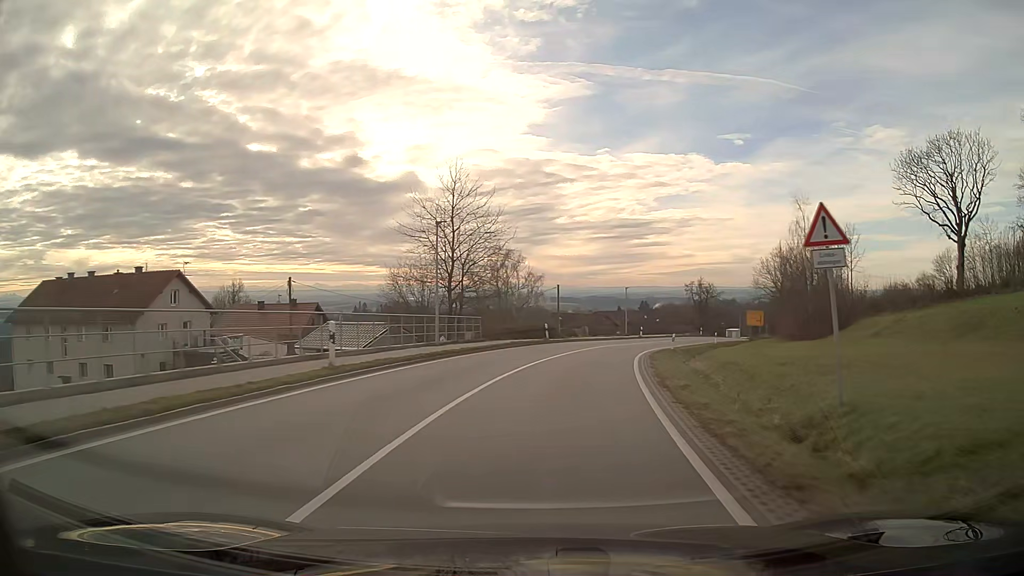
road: secondary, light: Day
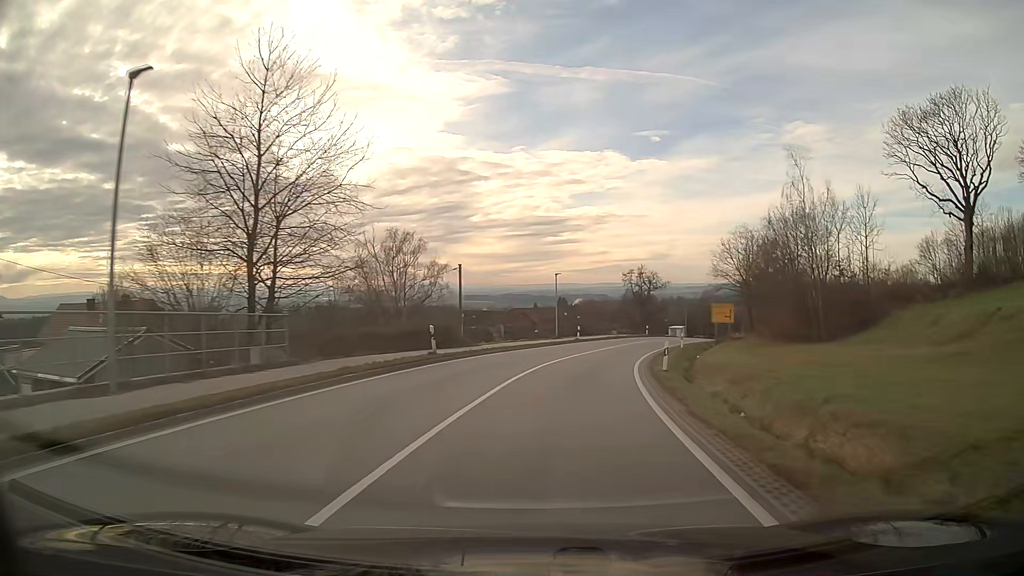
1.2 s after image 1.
(+1.1, +18.5) m; +7°
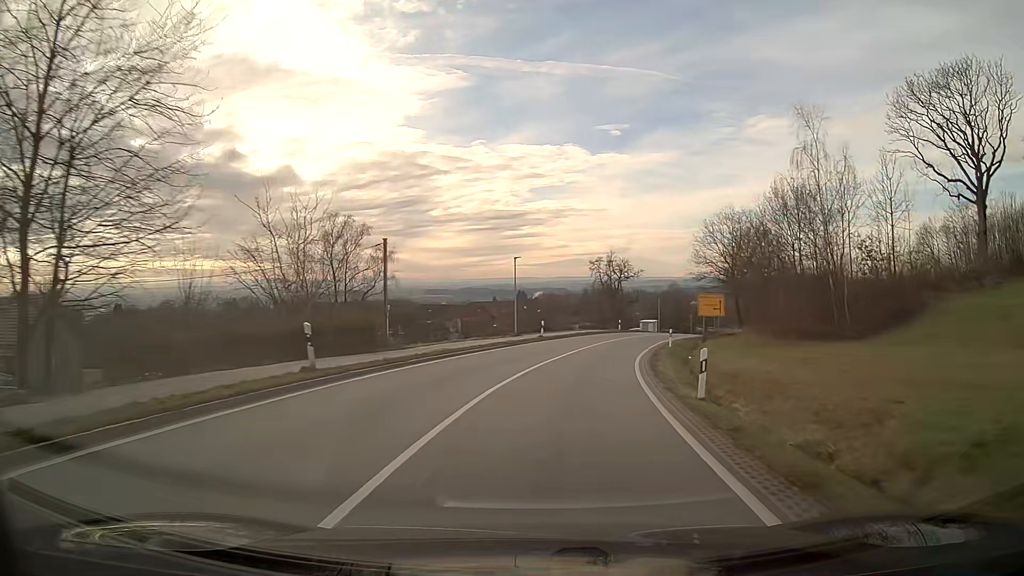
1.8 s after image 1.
(+0.3, +9.2) m; +4°
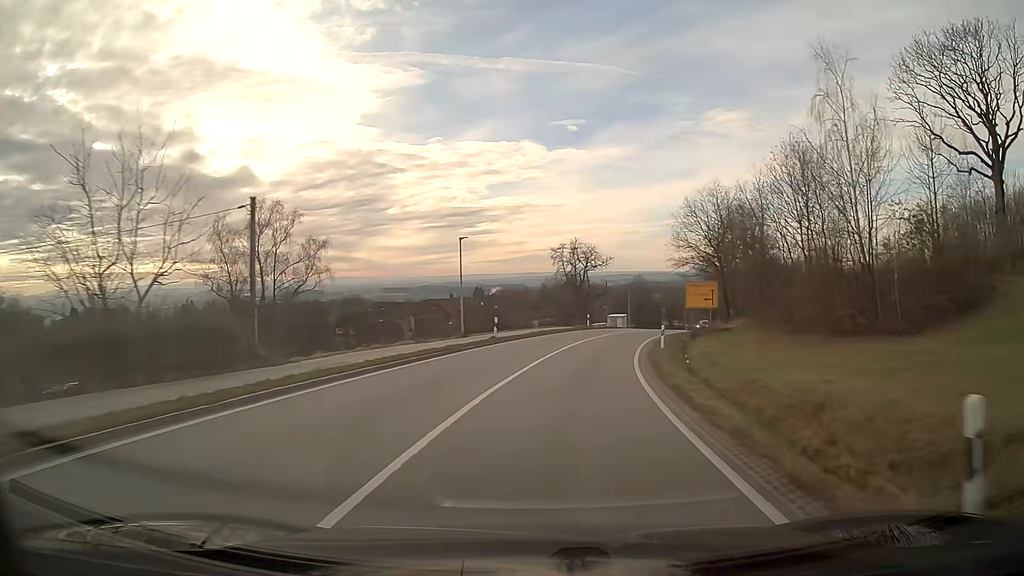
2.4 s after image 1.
(+0.3, +9.3) m; +4°
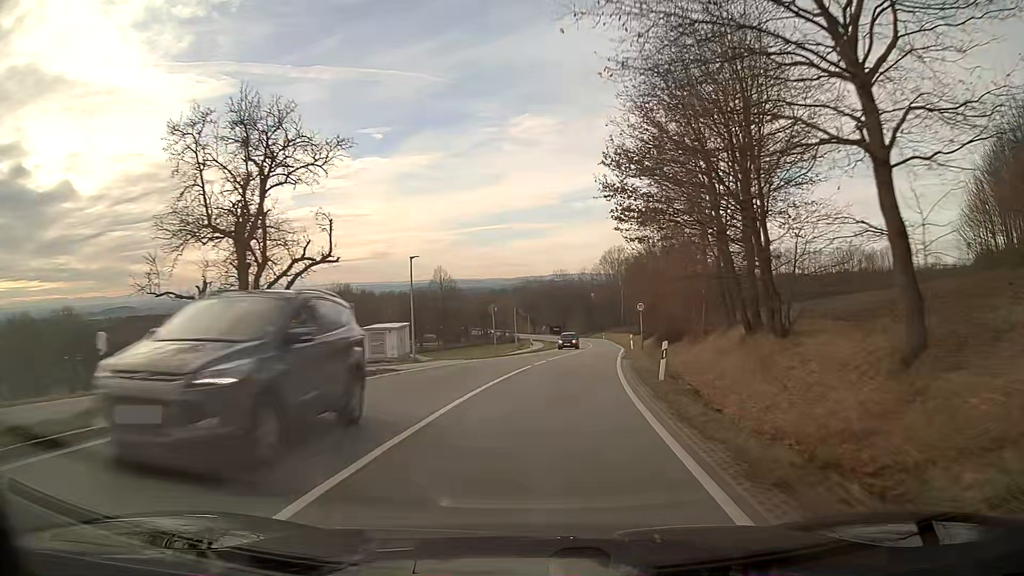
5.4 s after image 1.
(+6.9, +46.4) m; +16°
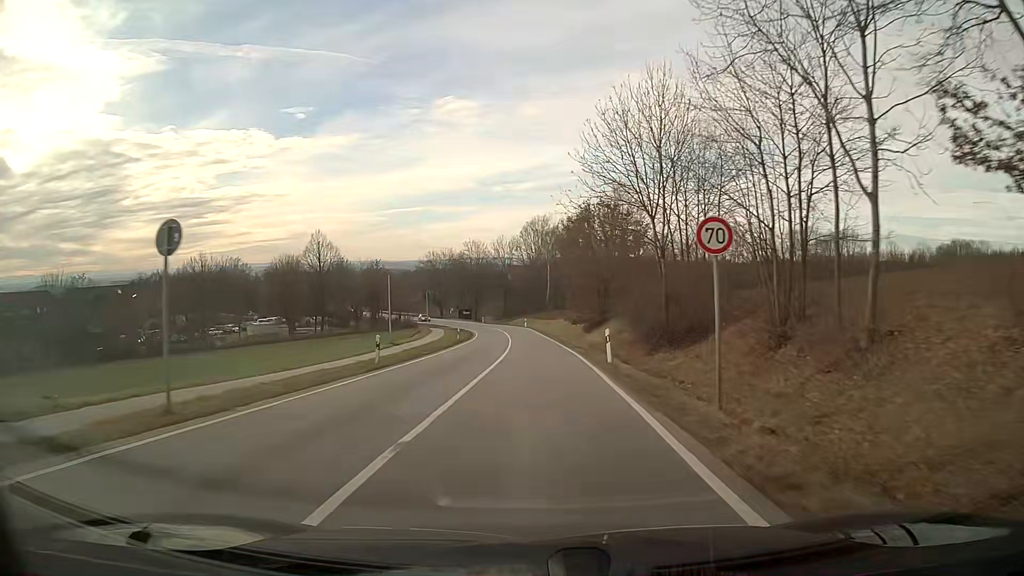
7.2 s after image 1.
(+1.7, +29.2) m; +6°
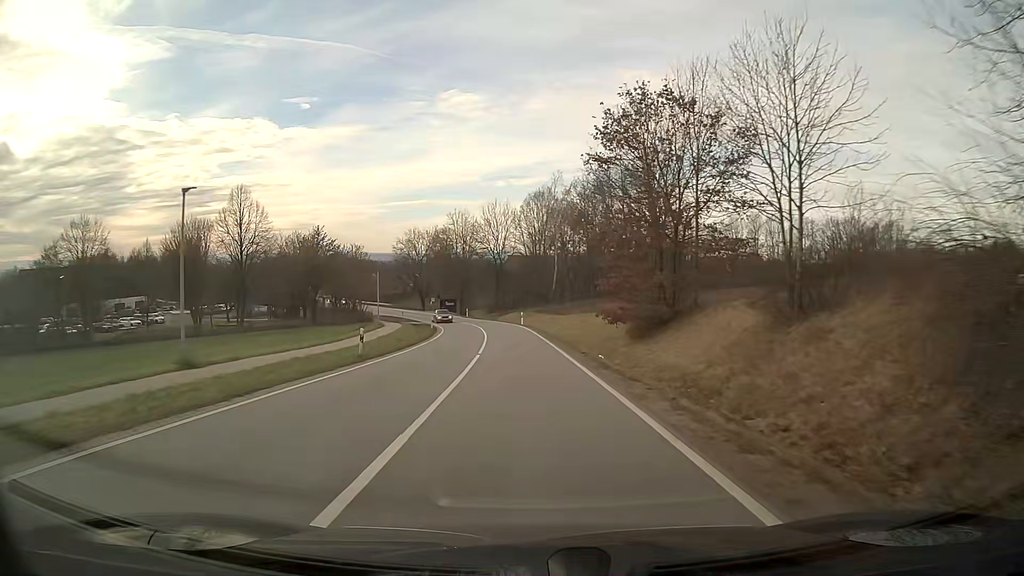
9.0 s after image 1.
(+0.1, +29.7) m; 0°
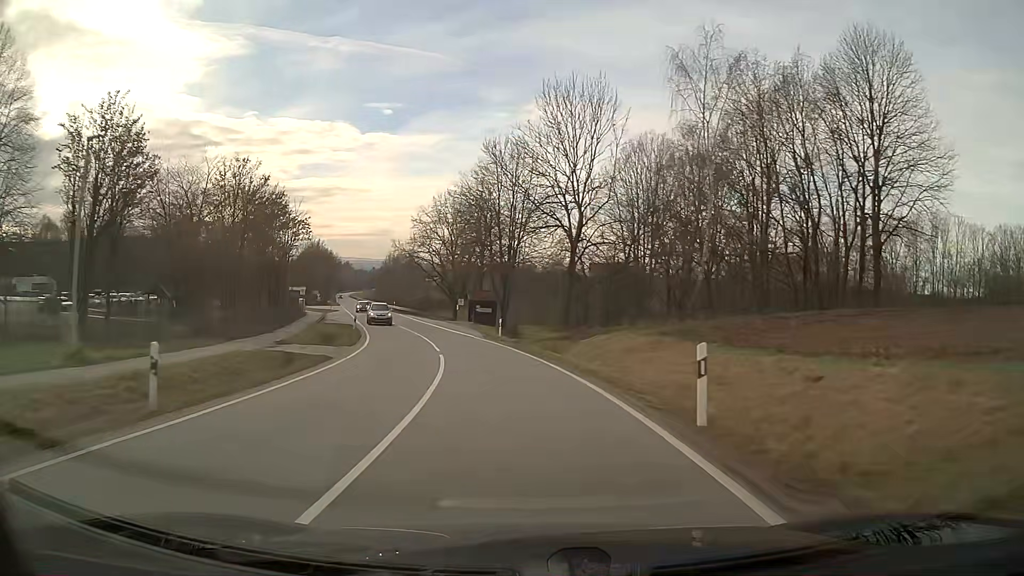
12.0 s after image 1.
(-2.6, +49.4) m; -8°
